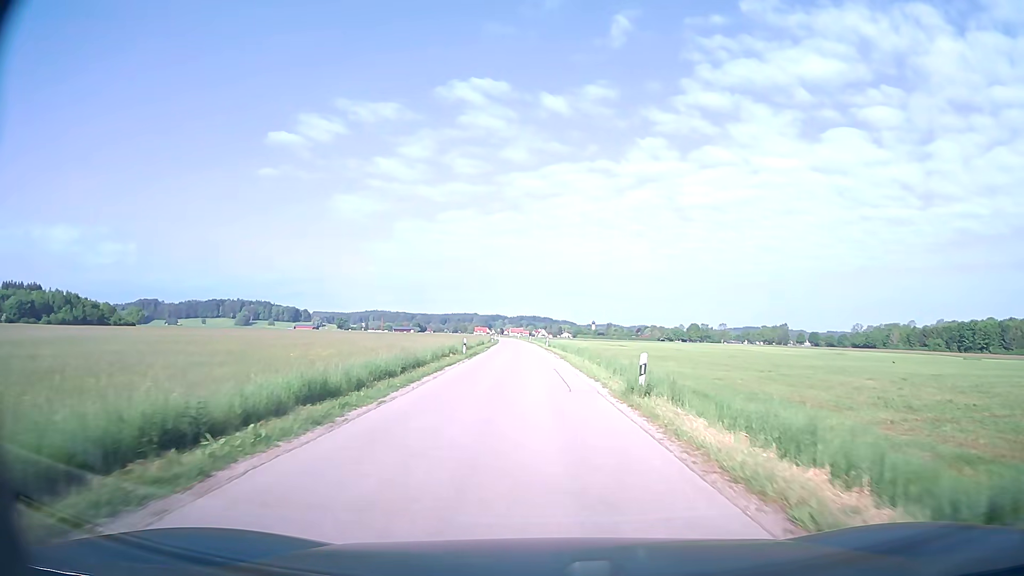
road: unclassified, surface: asphalt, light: Day
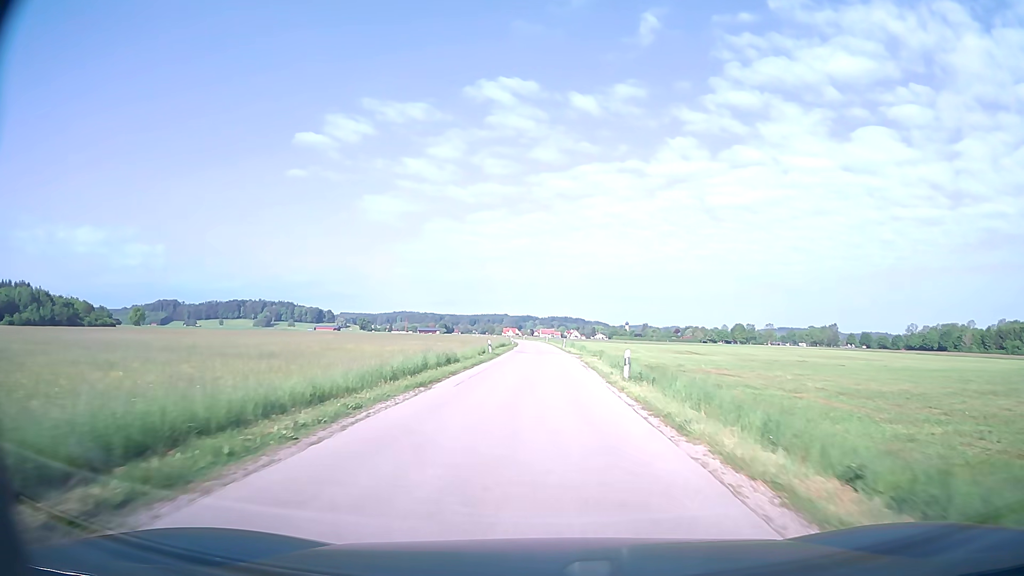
(-0.9, +44.9) m; -3°
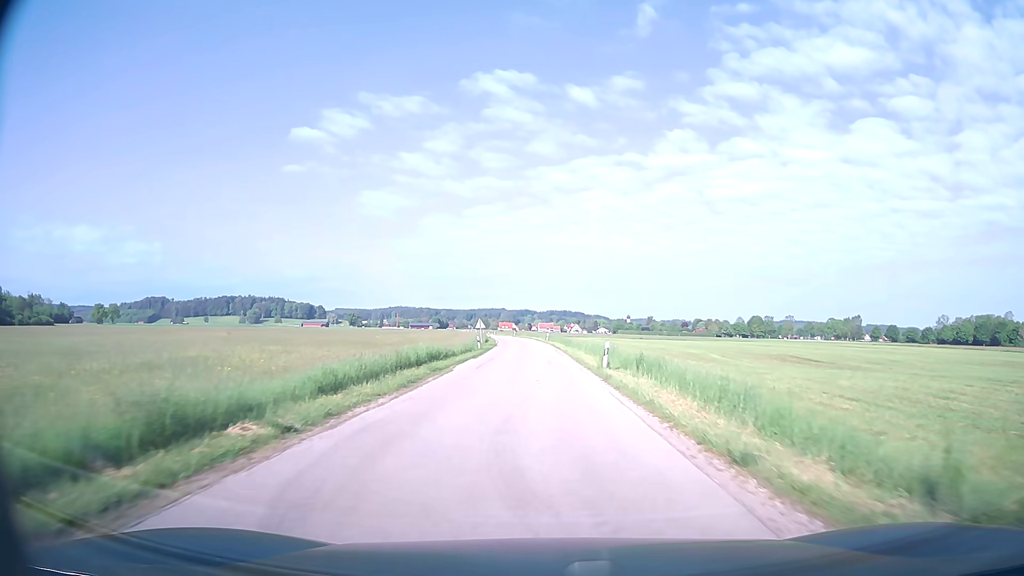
(+0.2, +48.1) m; +1°
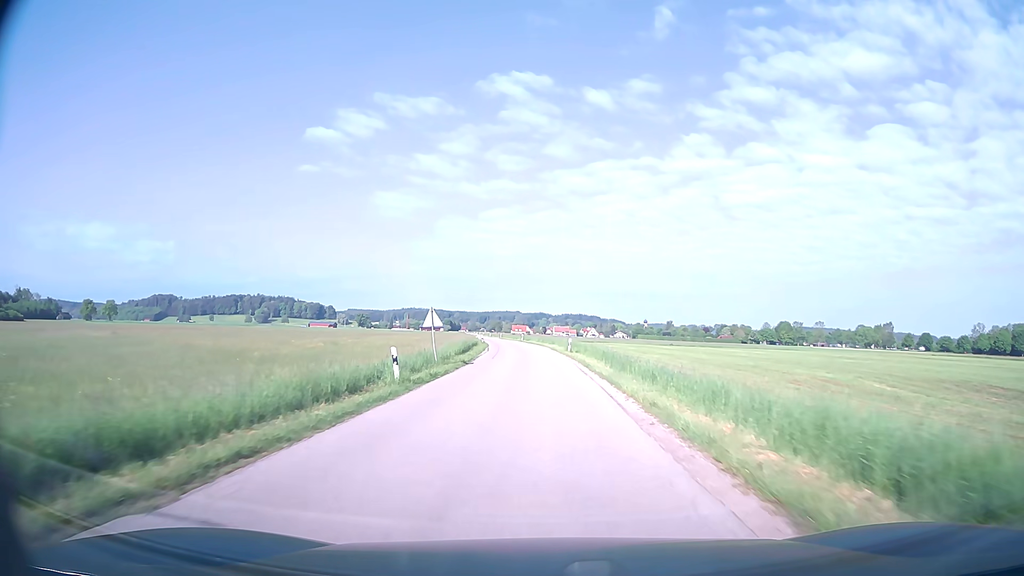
(-0.5, +29.7) m; -2°
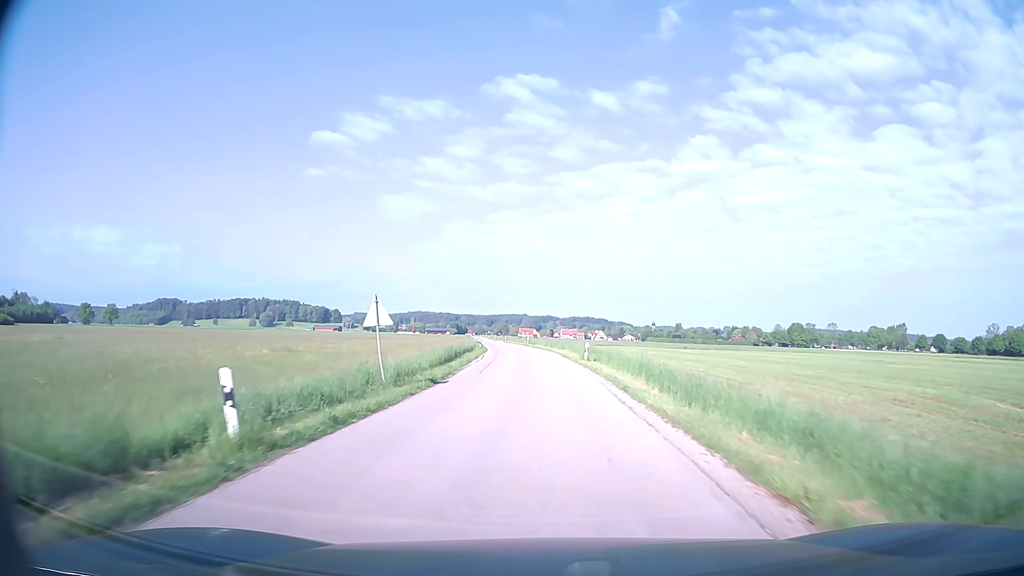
(-0.1, +10.0) m; -1°
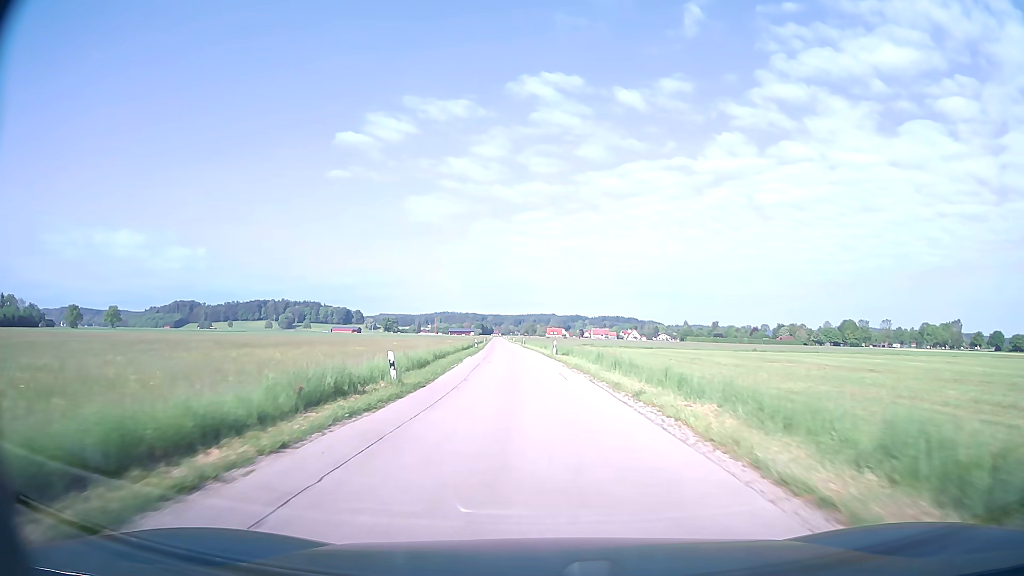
(-0.7, +40.4) m; -2°
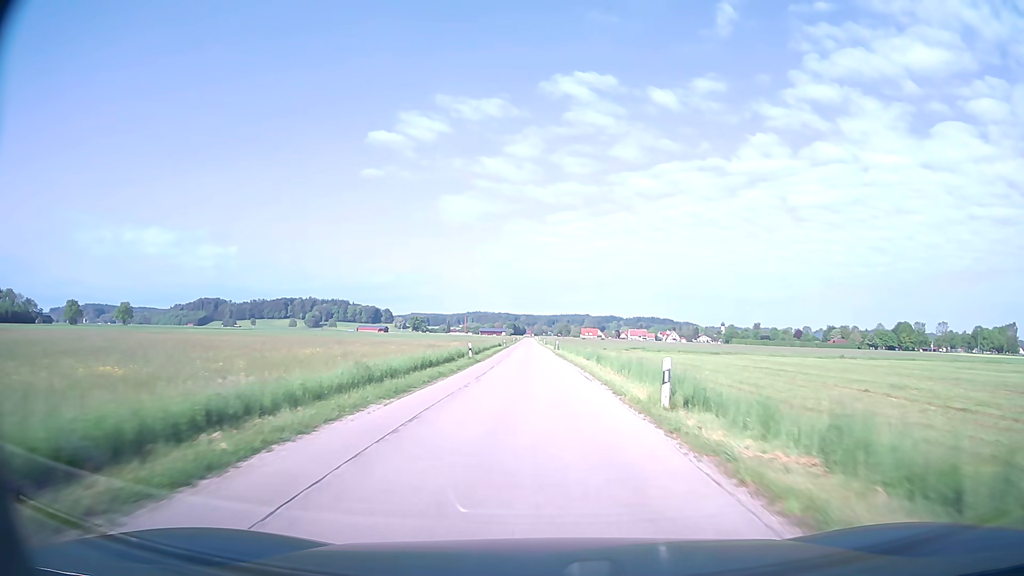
(-0.8, +30.8) m; -3°
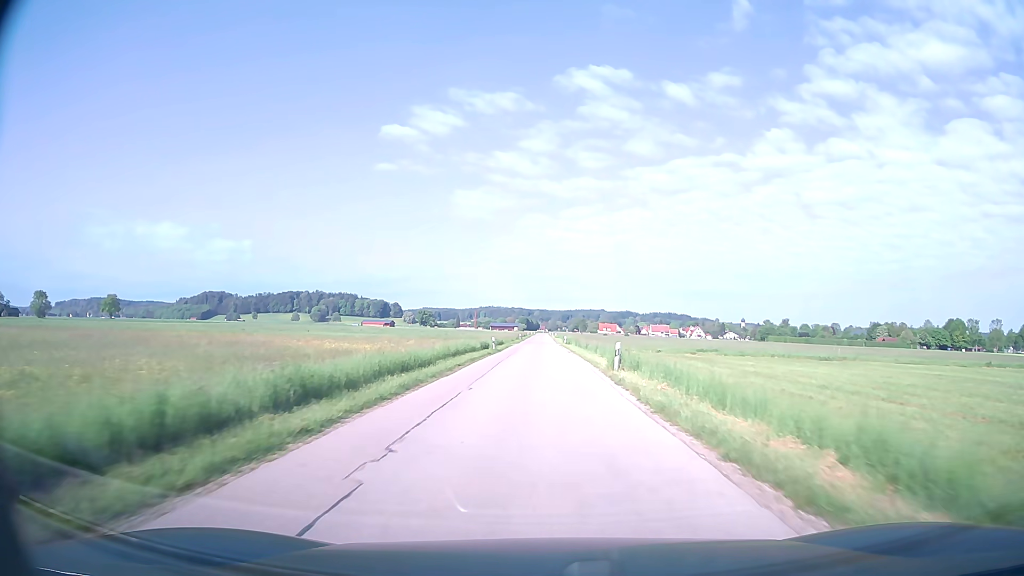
(-0.5, +41.7) m; -1°
(0, +10) (0, +20) (0, +30) (0, +40) (0, +50) (0, +60) (0, +70) (0, +80) (0, +90) (0, +100) m
